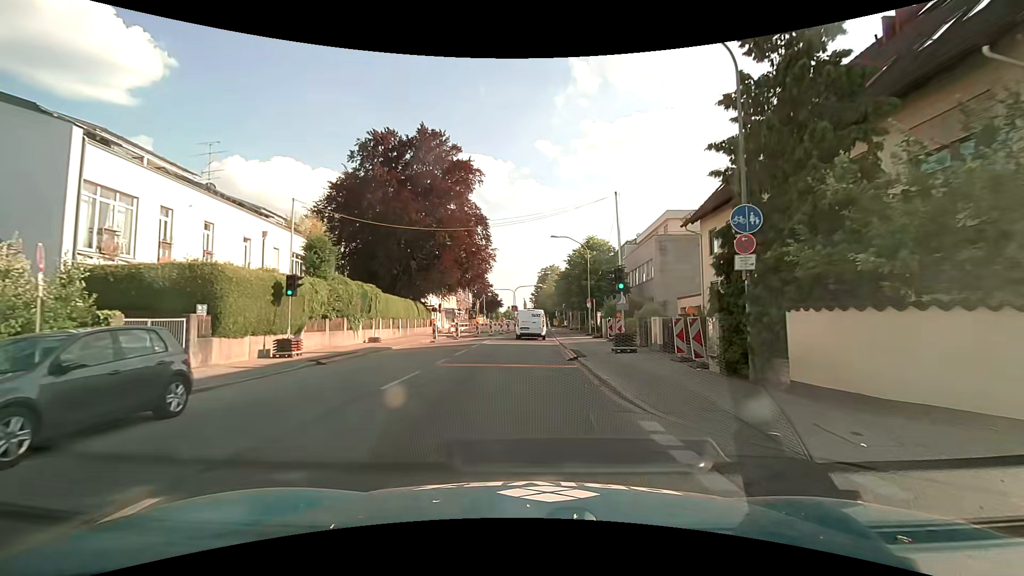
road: secondary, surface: asphalt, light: Day
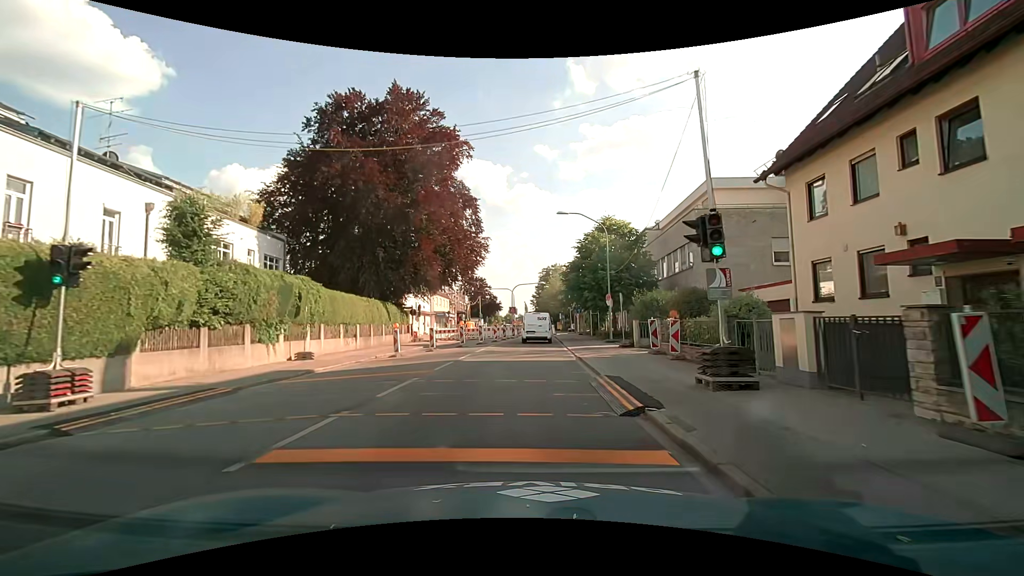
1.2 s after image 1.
(0.0, +9.7) m; 0°
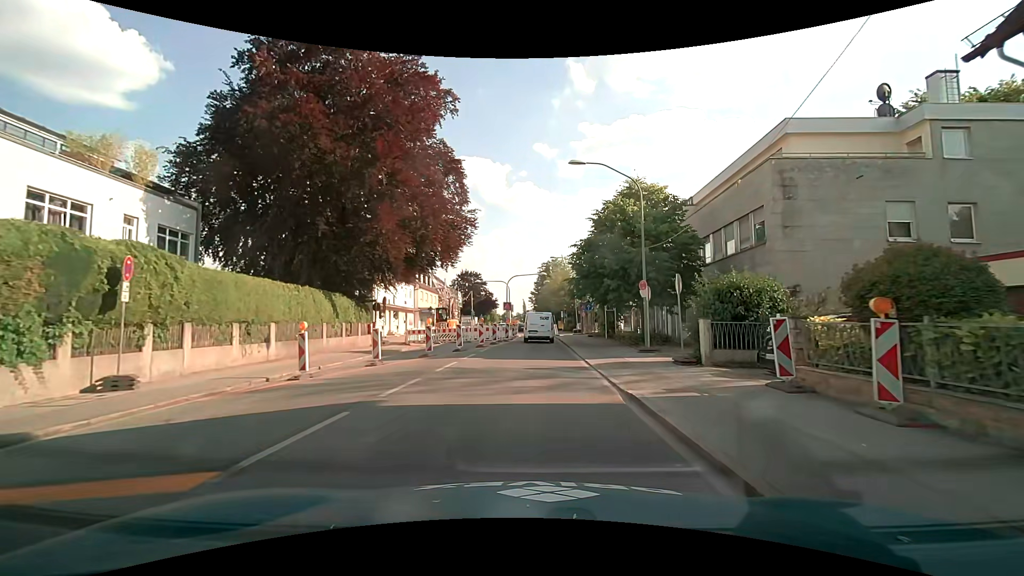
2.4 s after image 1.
(+0.1, +9.5) m; +1°
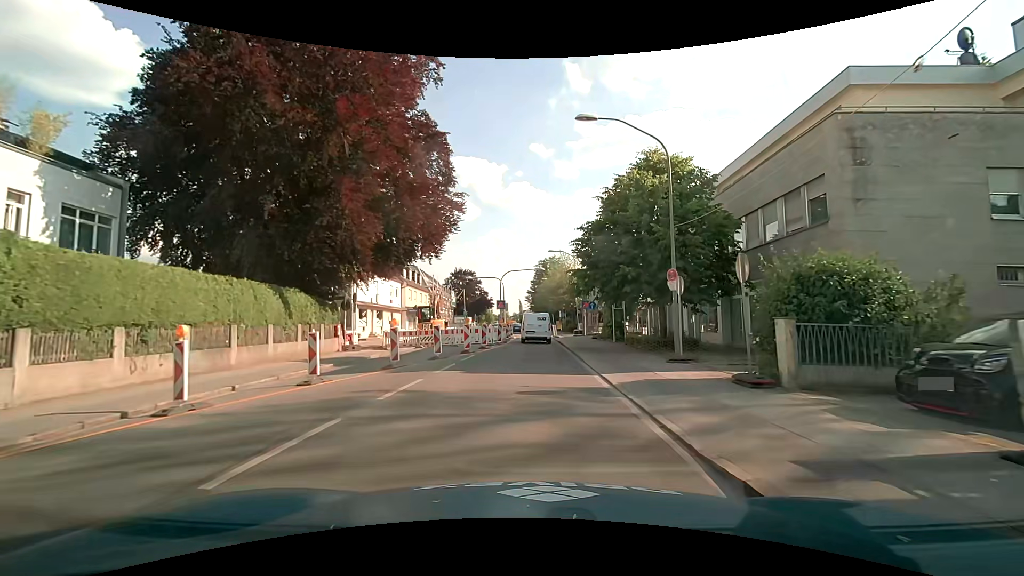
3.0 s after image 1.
(0.0, +4.7) m; +1°
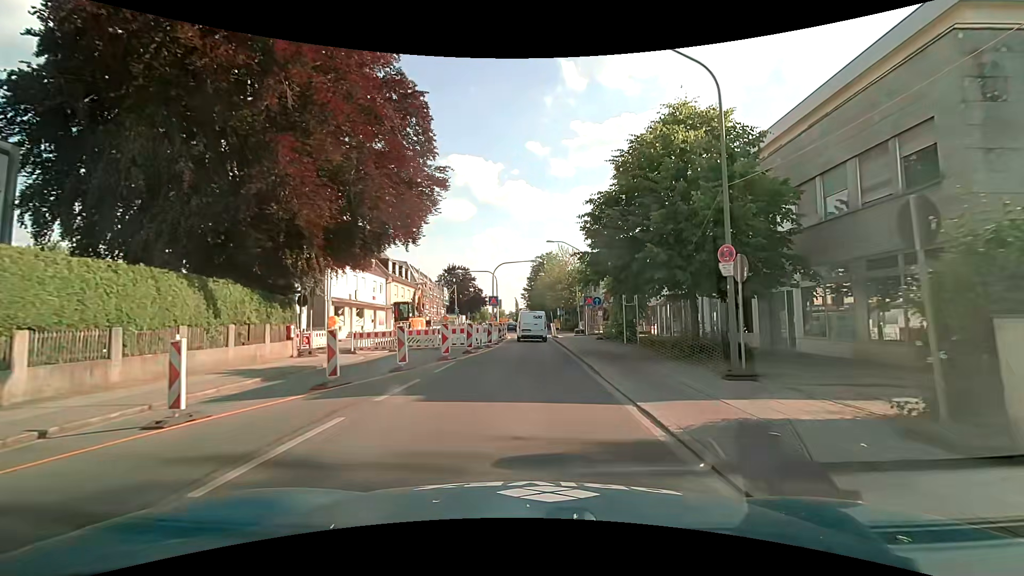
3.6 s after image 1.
(0.0, +4.7) m; 0°
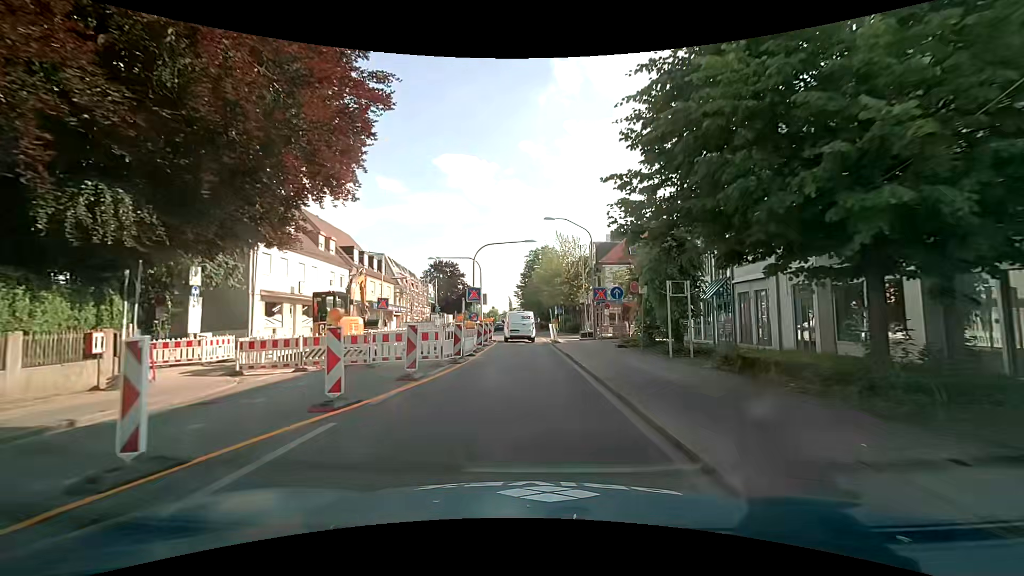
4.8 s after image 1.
(0.0, +9.4) m; 0°
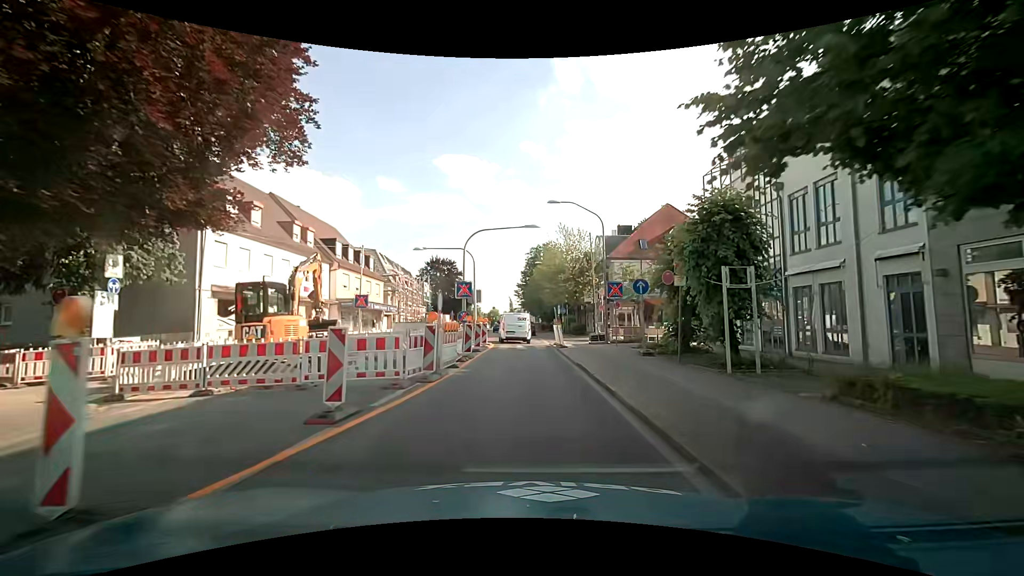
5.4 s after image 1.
(+0.1, +4.7) m; 0°
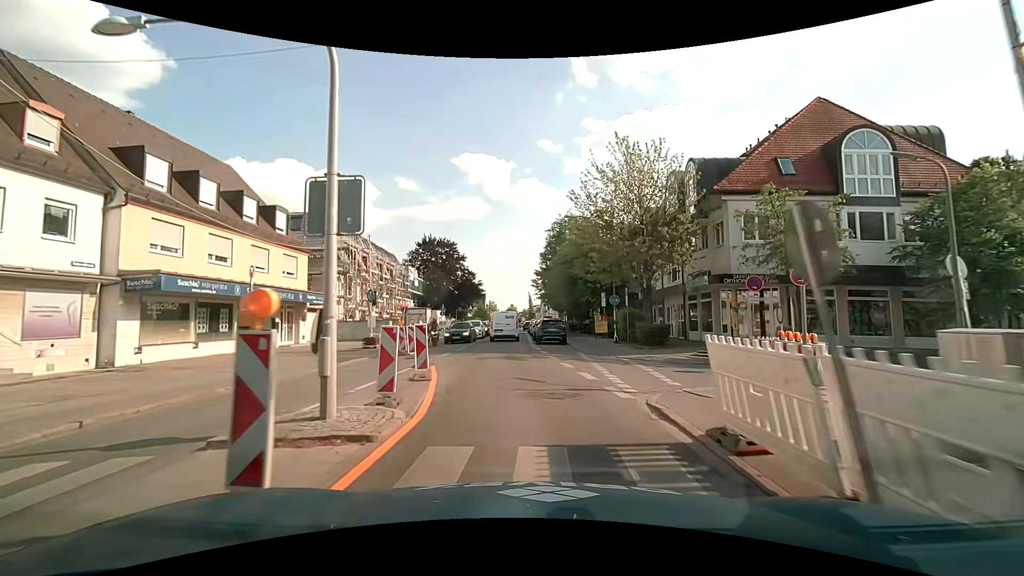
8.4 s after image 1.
(-0.2, +23.6) m; -2°
(0, +10) (-1, +20) (-2, +30) (-2, +40) (-2, +50) (-2, +60) (-3, +70) (-3, +80) (-3, +90) (-3, +100) m
